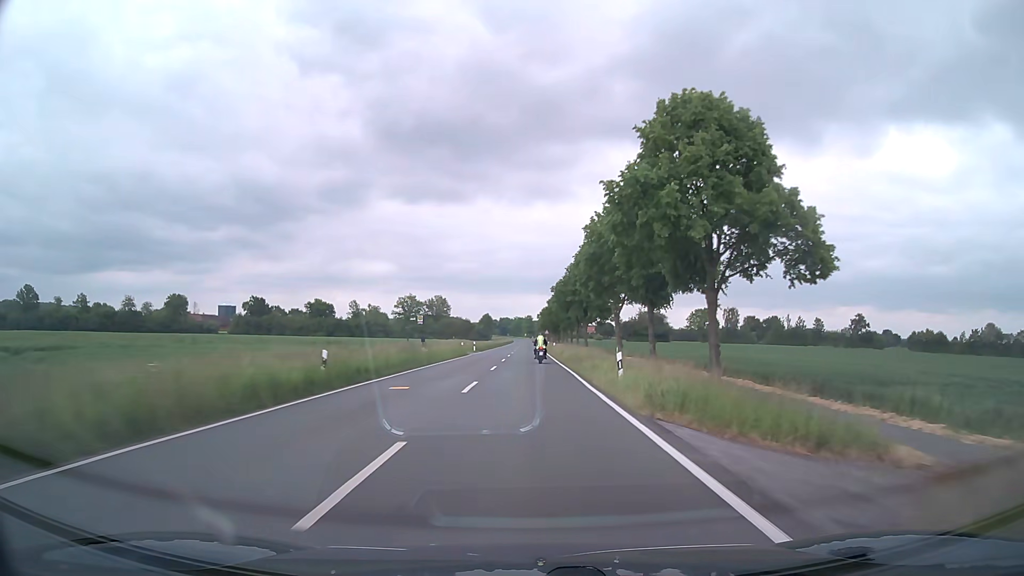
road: secondary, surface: asphalt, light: Day
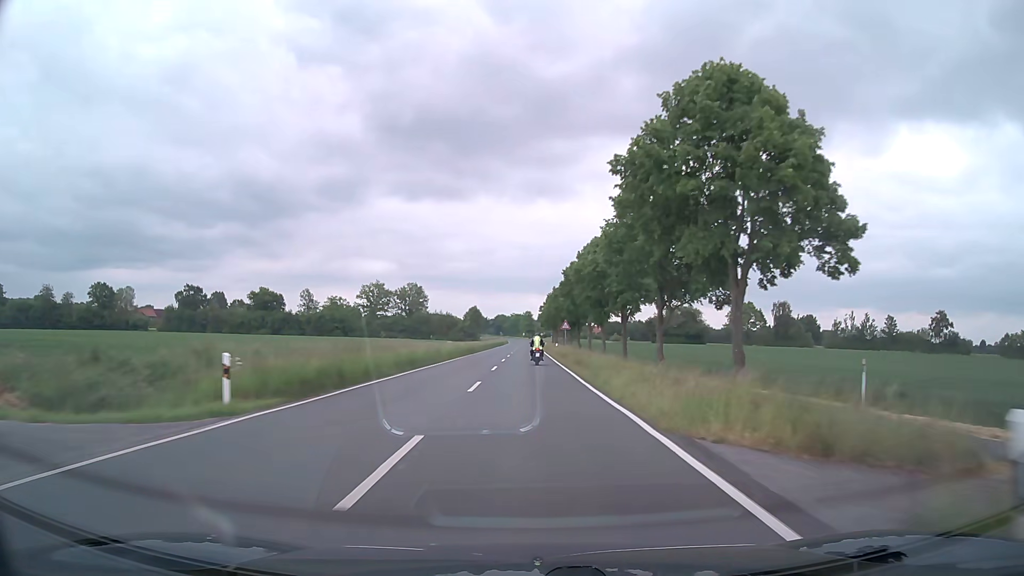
(-0.3, +59.7) m; 0°
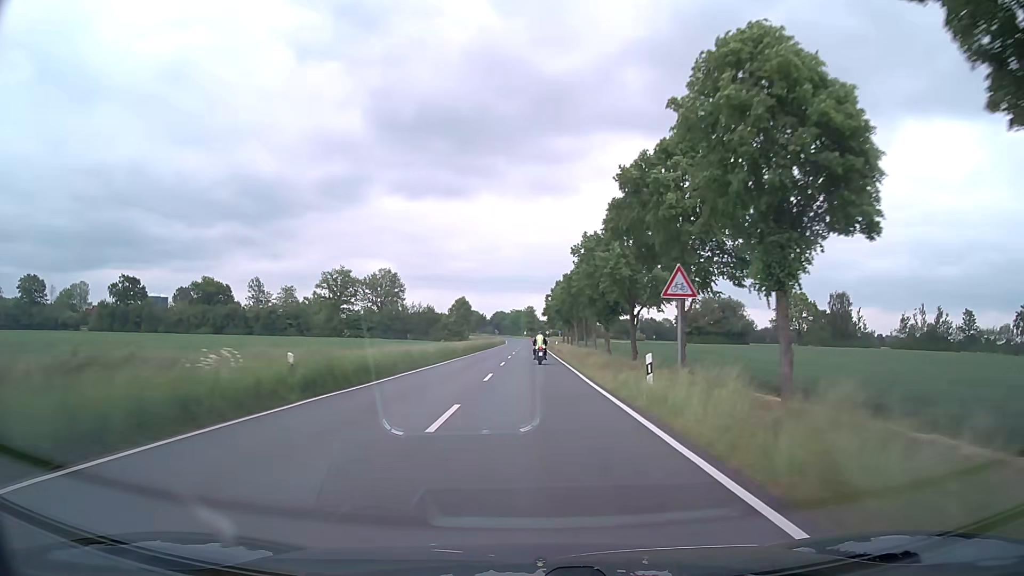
(-0.2, +43.8) m; 0°
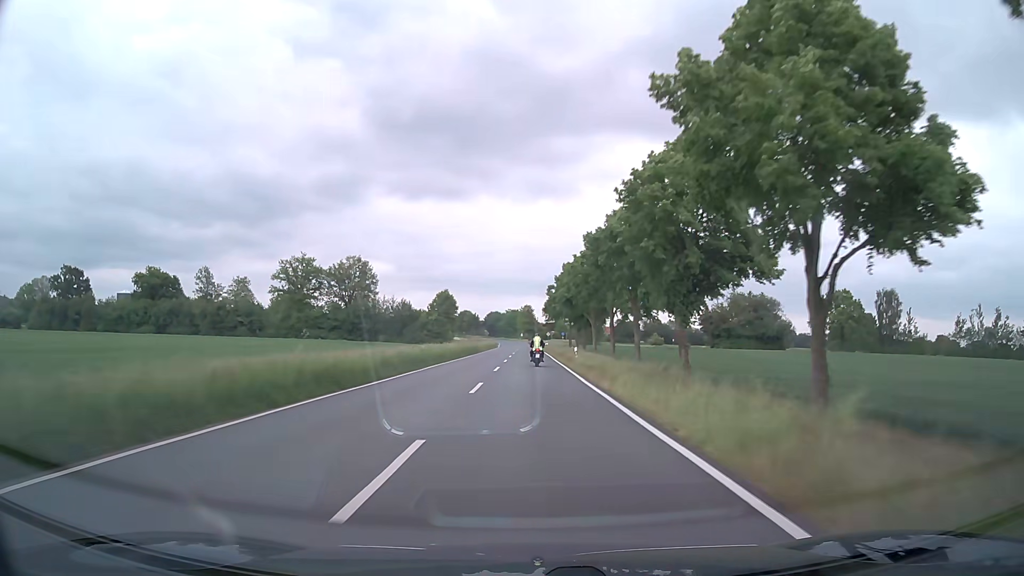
(+0.1, +28.8) m; 0°
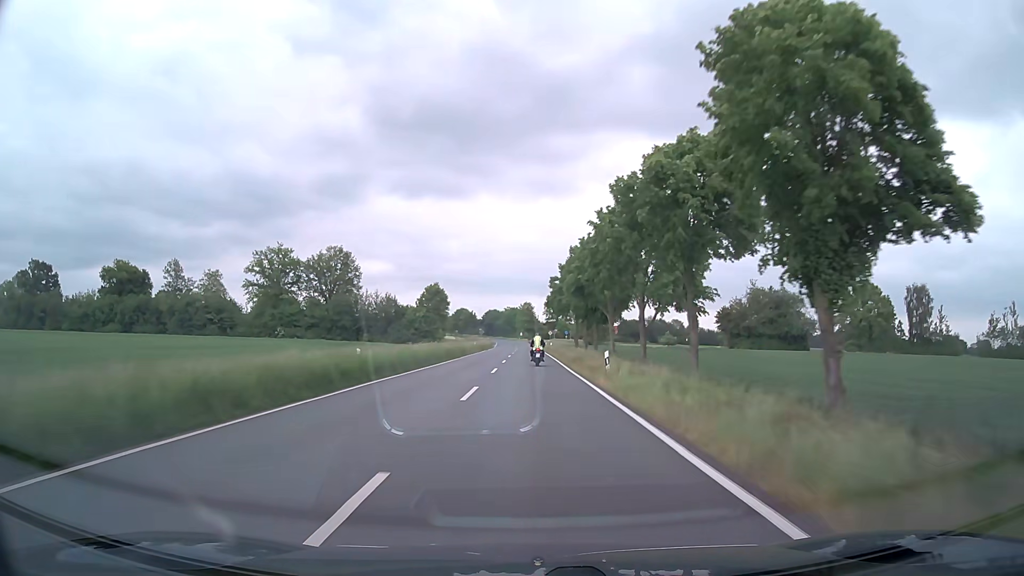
(+0.1, +14.3) m; 0°
